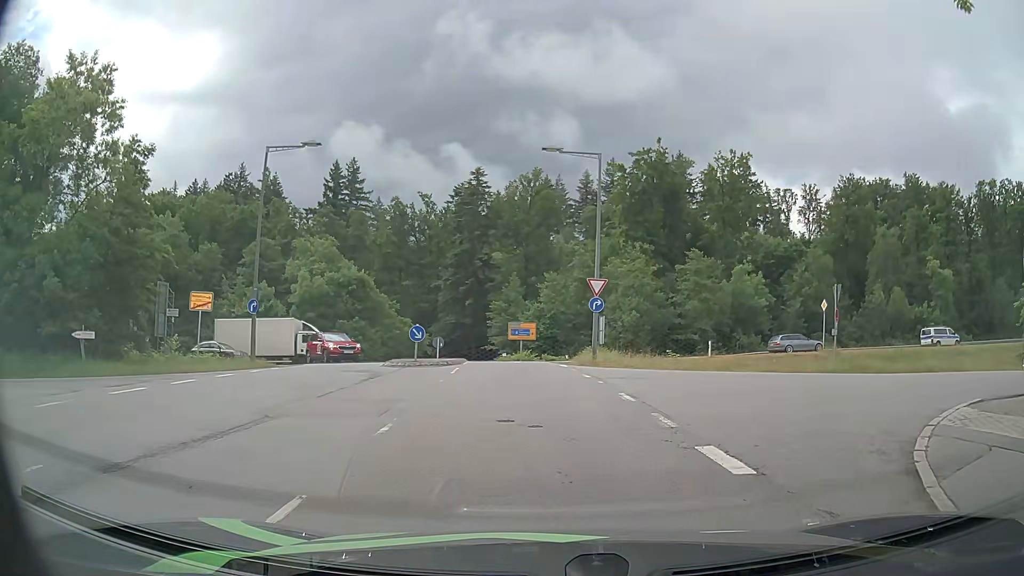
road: residential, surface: asphalt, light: Day
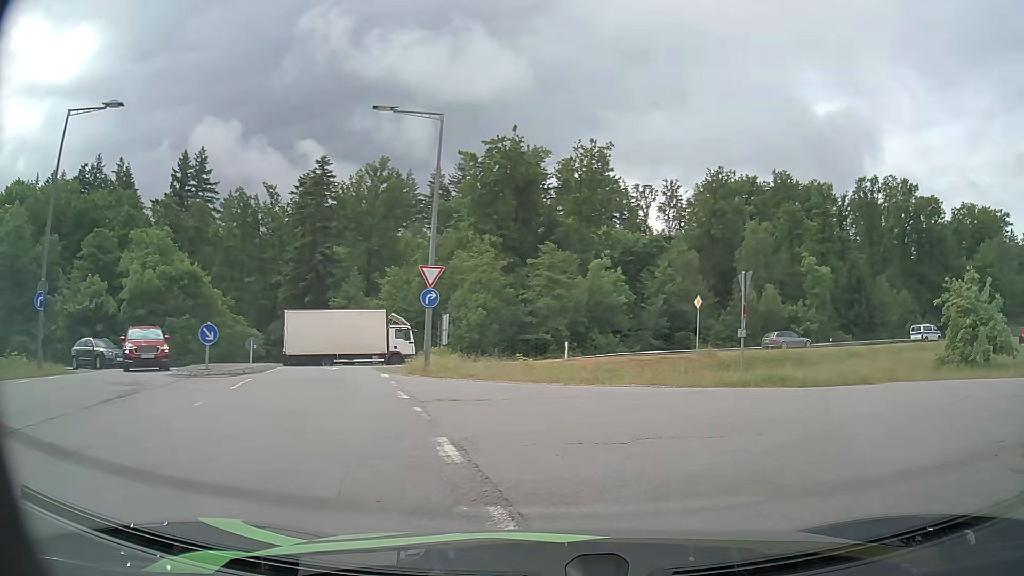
(+0.5, +5.4) m; +12°
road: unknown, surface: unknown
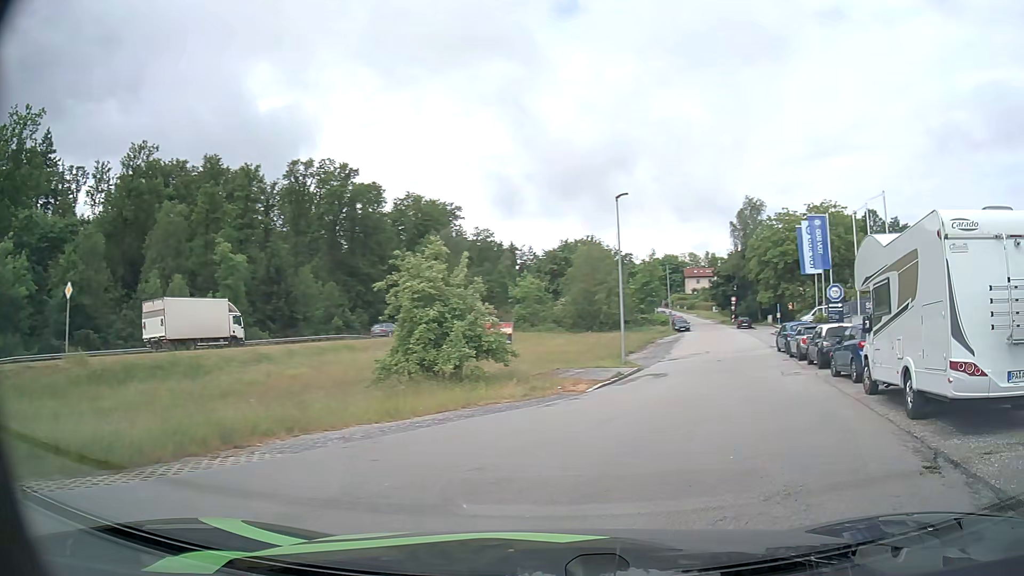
(+4.1, +9.5) m; +49°
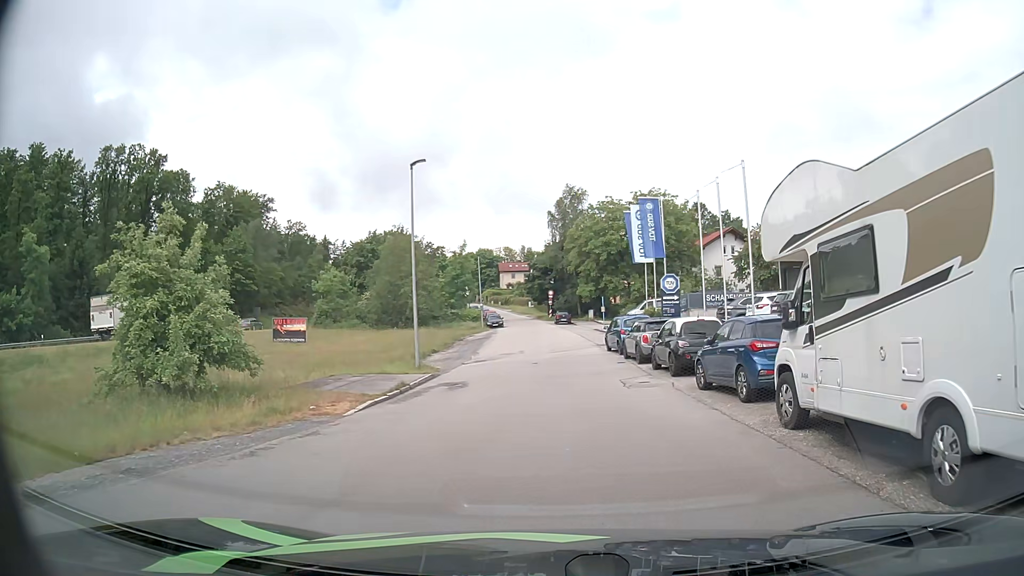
(+1.0, +5.7) m; +17°
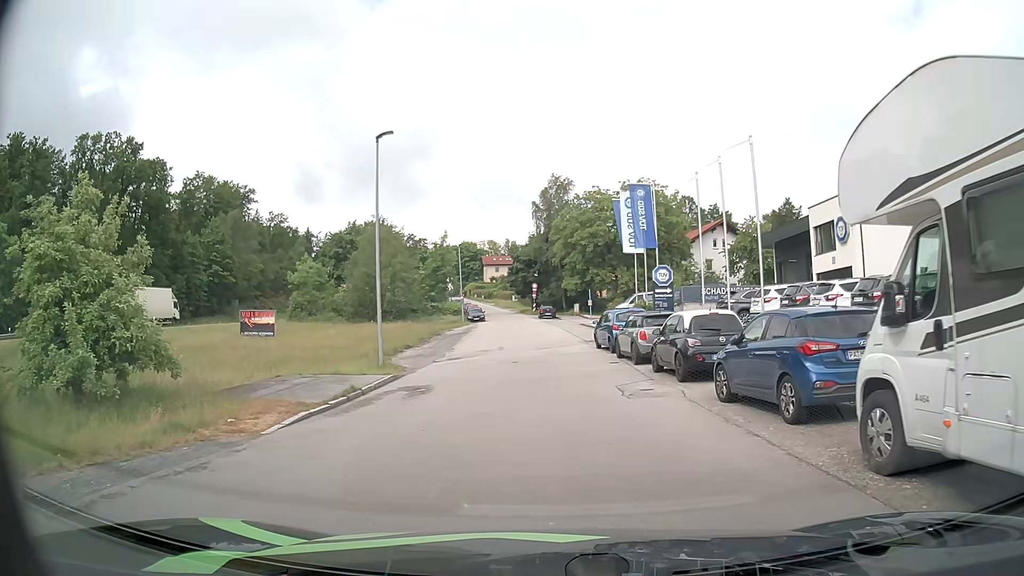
(0.0, +3.1) m; +1°
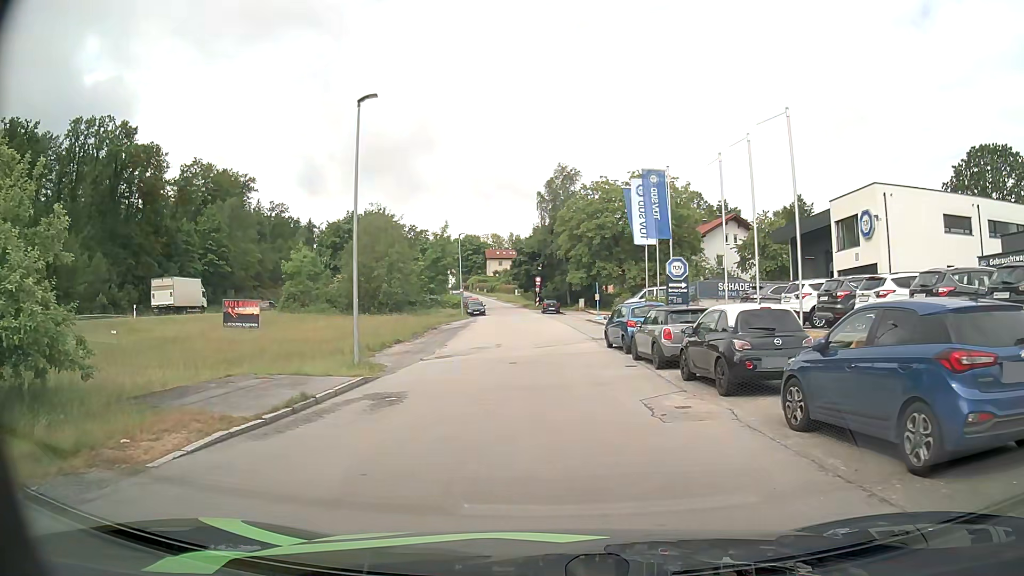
(0.0, +3.2) m; 0°
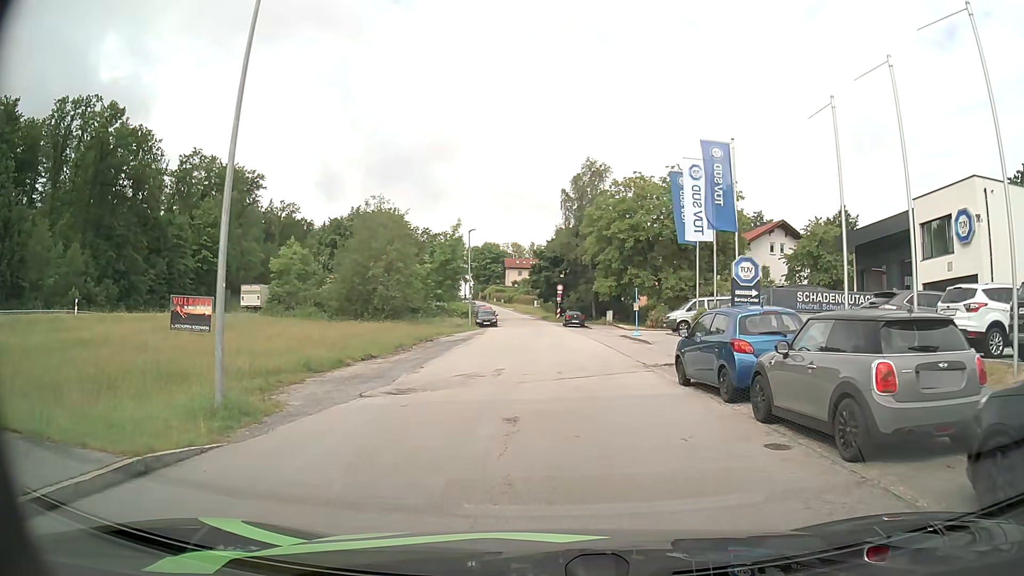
(-0.1, +9.4) m; -1°
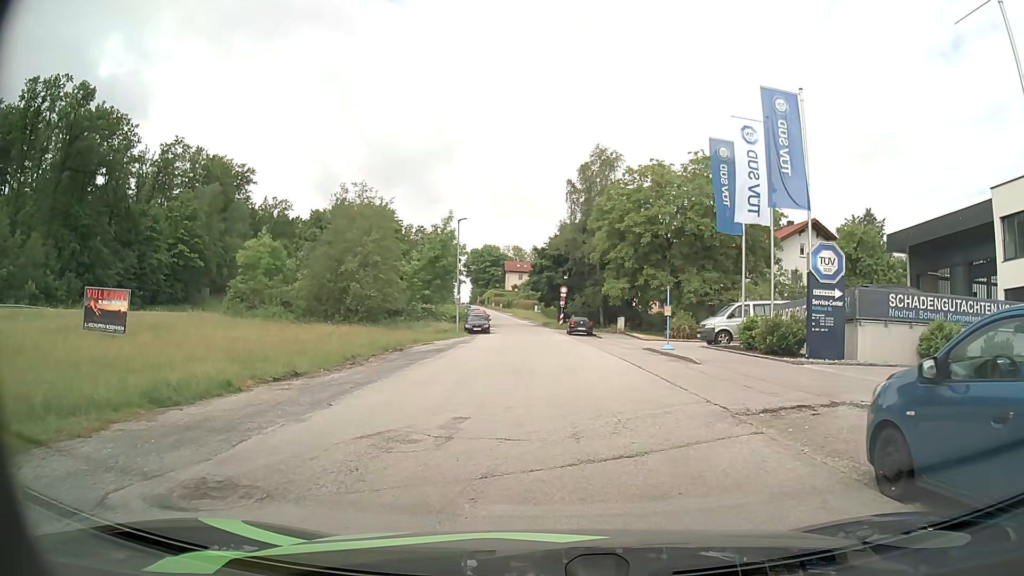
(0.0, +8.2) m; 0°
